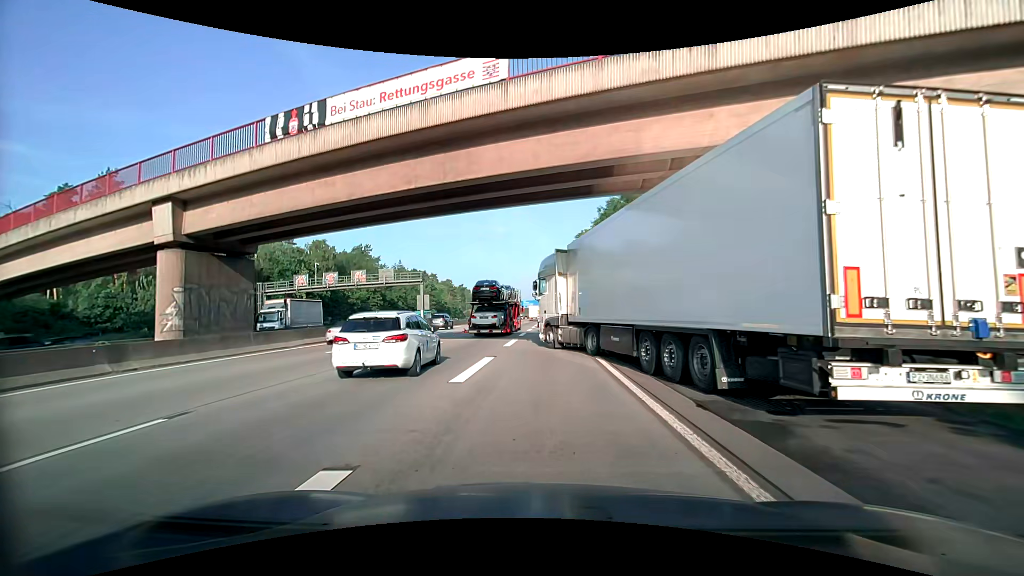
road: motorway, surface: asphalt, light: Day
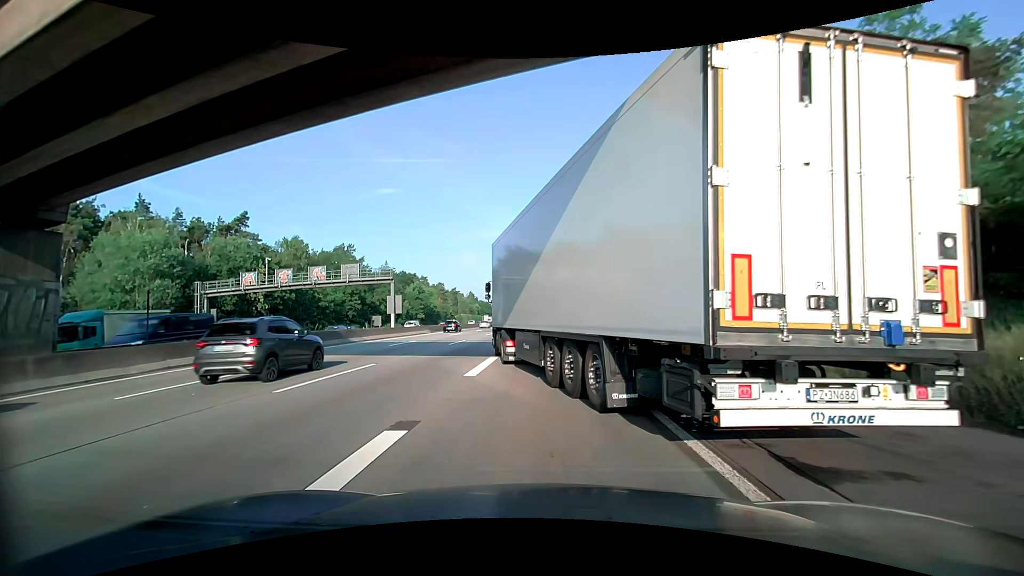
(0.0, +9.6) m; -1°
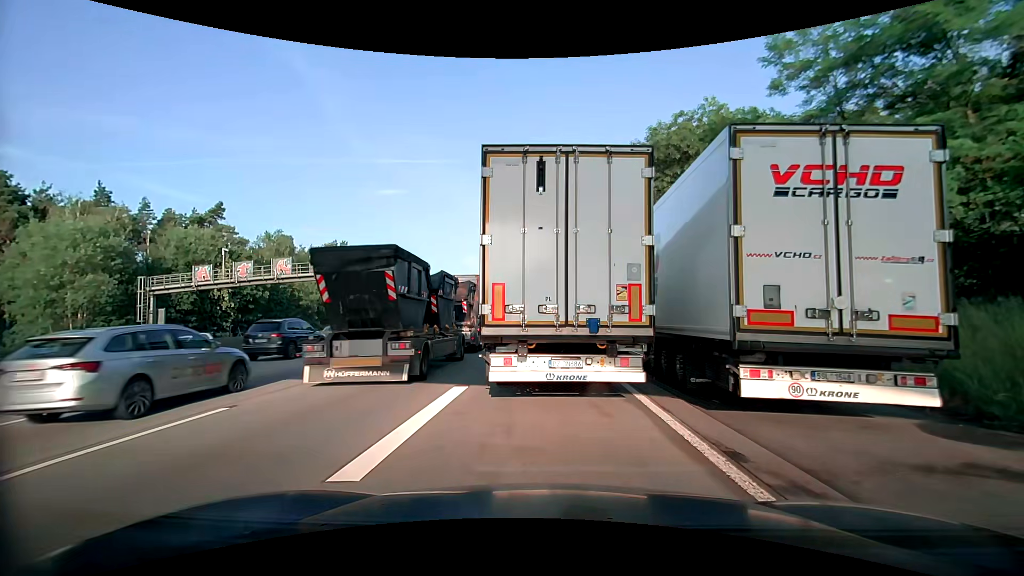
(+0.2, +7.9) m; +1°
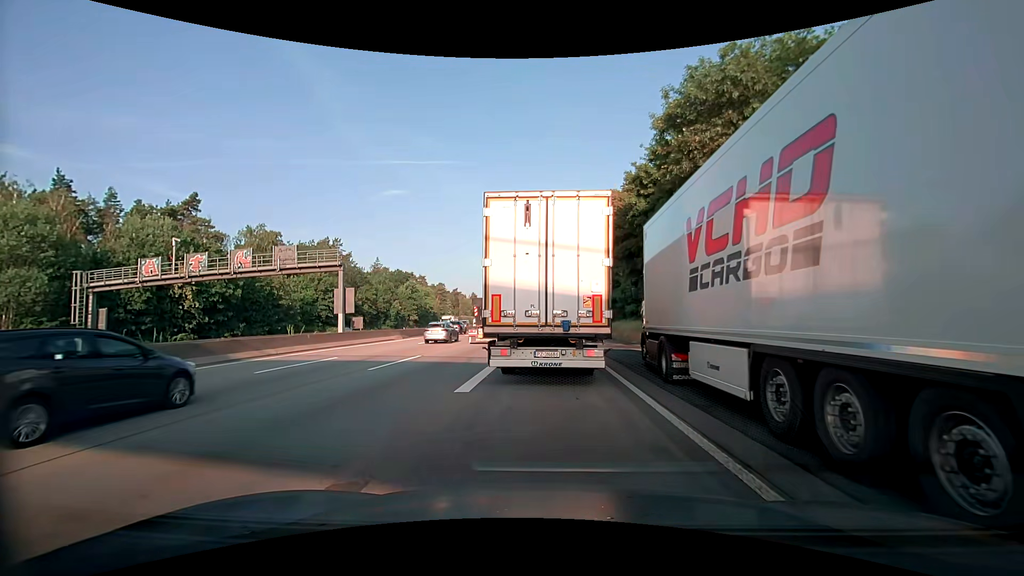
(0.0, +6.5) m; -1°
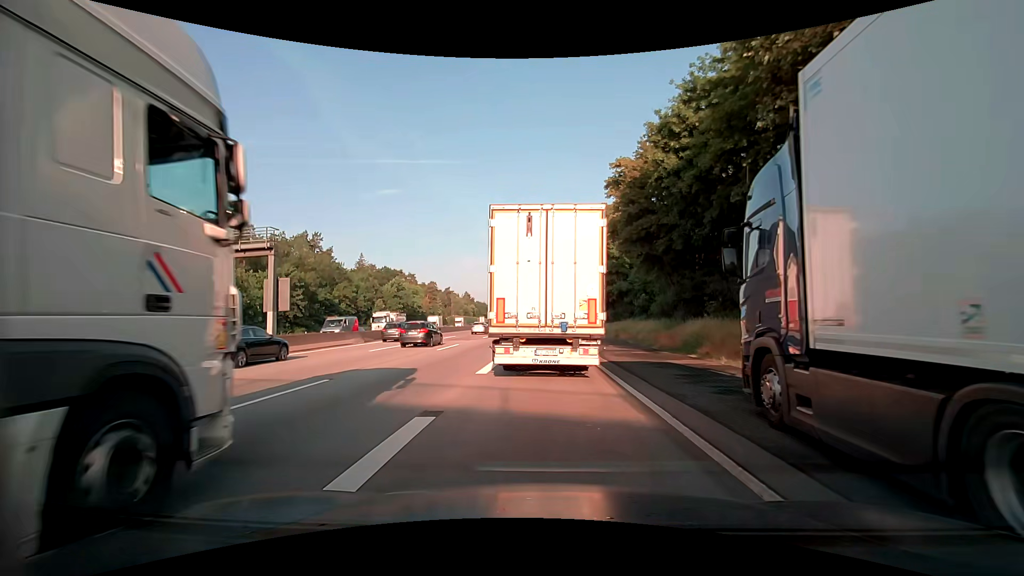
(+0.2, +8.8) m; +2°
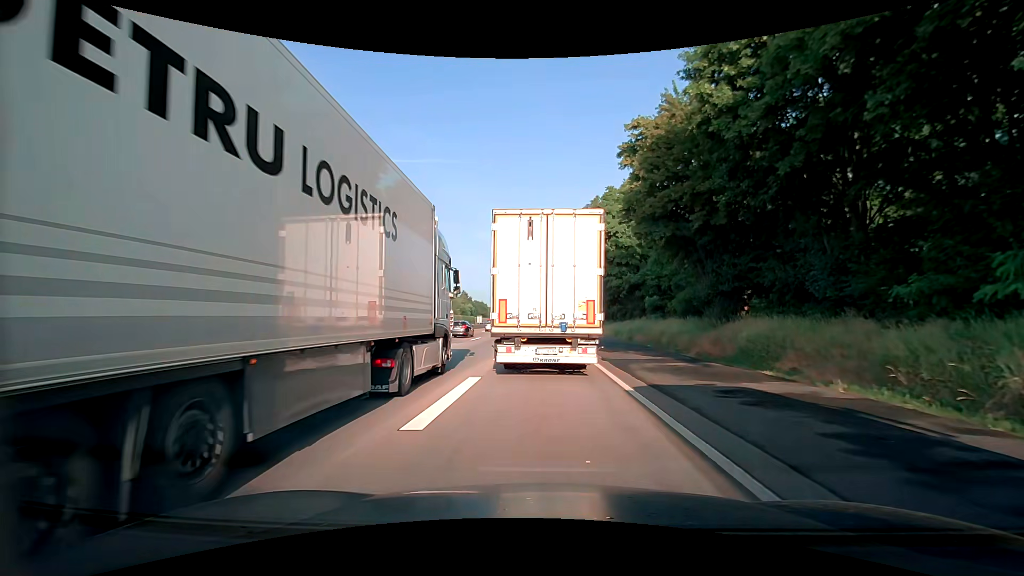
(0.0, +7.1) m; -1°
